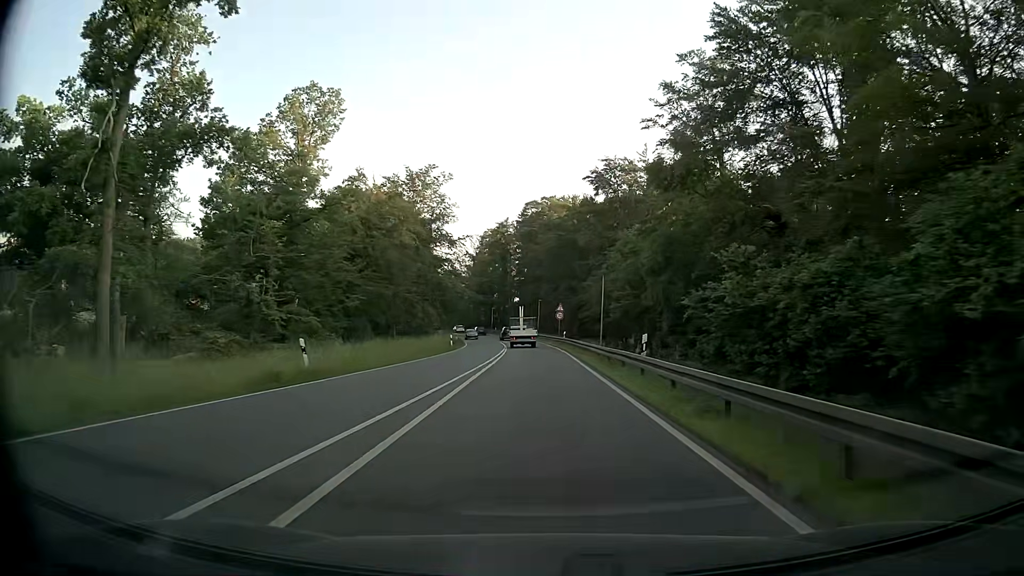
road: primary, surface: asphalt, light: Day
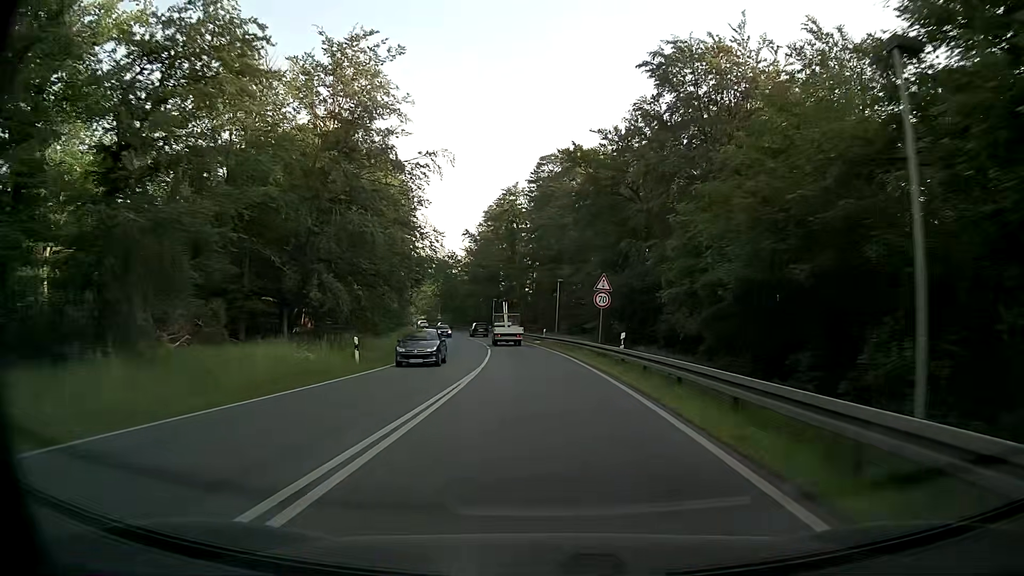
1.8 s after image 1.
(-0.1, +32.0) m; -1°
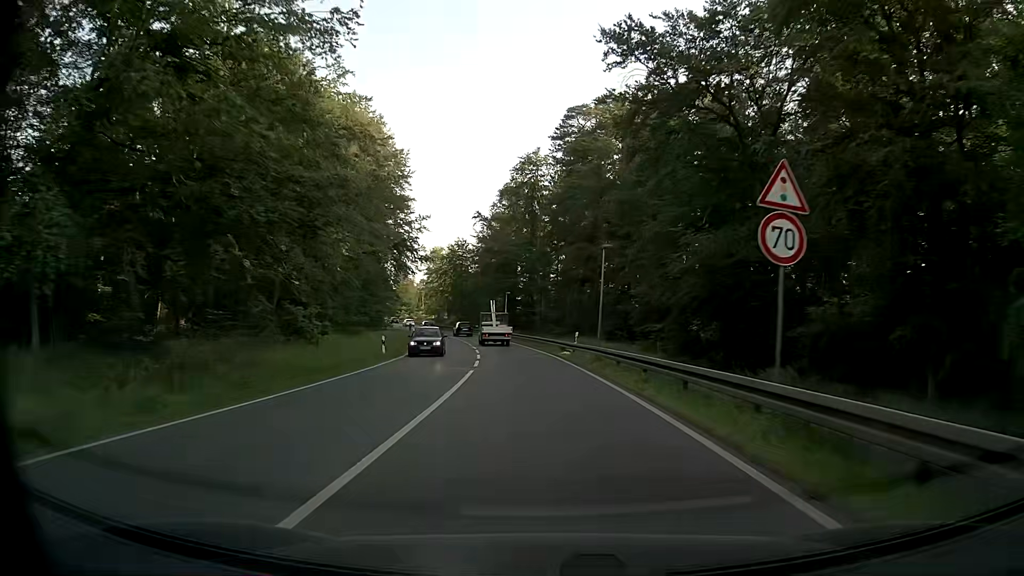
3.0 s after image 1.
(-0.3, +21.0) m; -2°
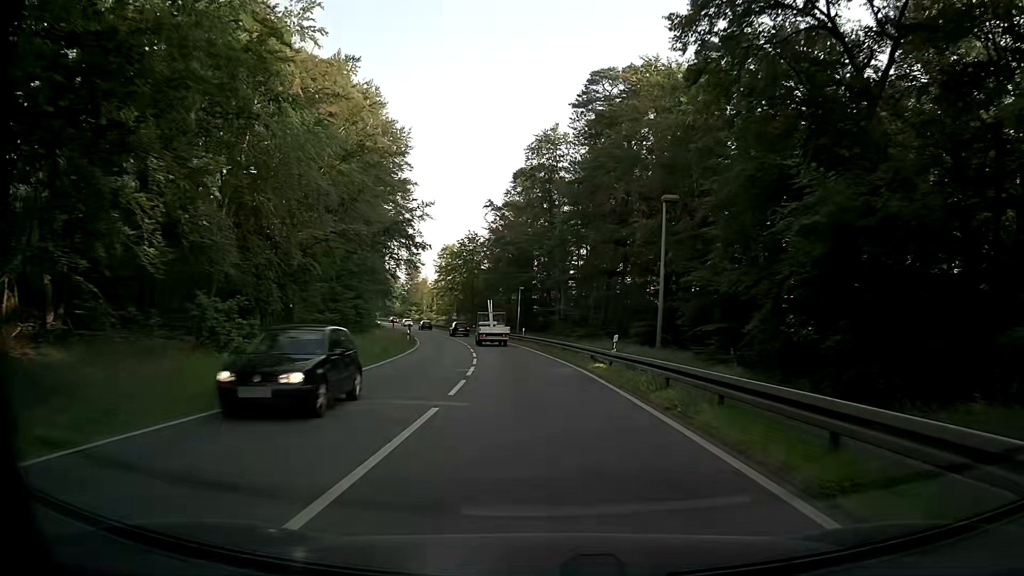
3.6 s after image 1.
(-0.2, +10.4) m; -1°
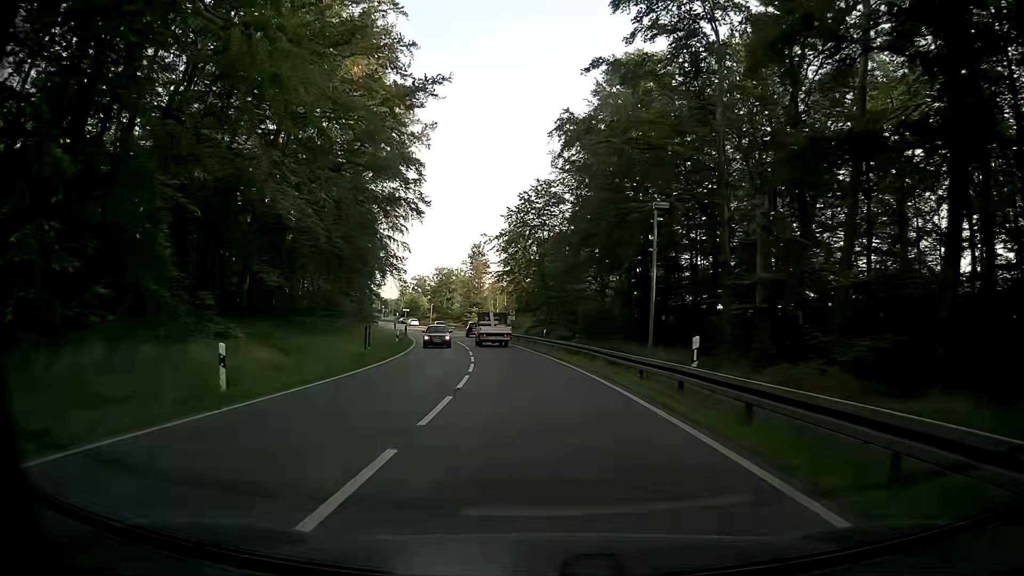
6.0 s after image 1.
(-2.7, +40.7) m; -9°
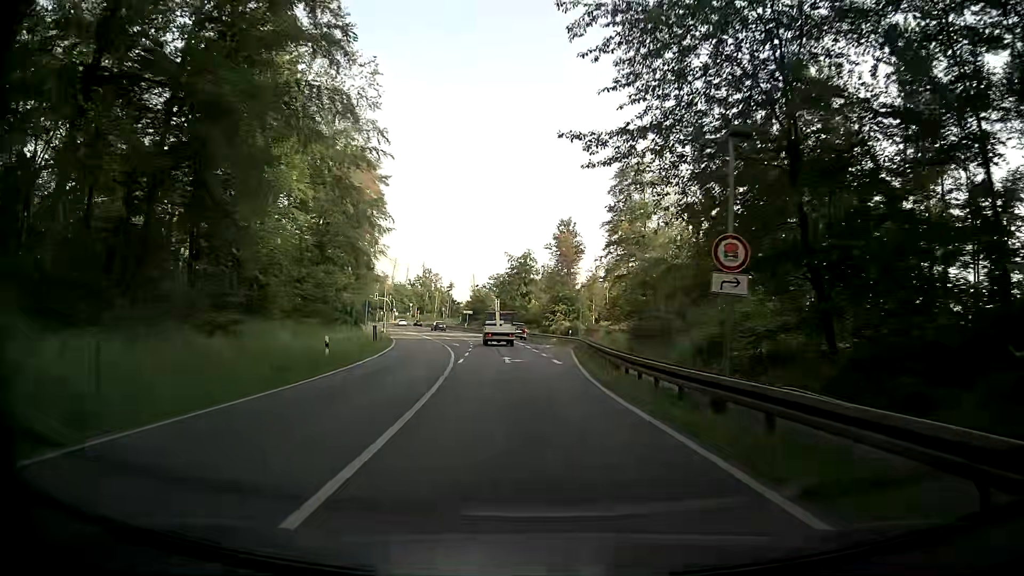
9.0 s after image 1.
(-2.6, +49.1) m; -6°
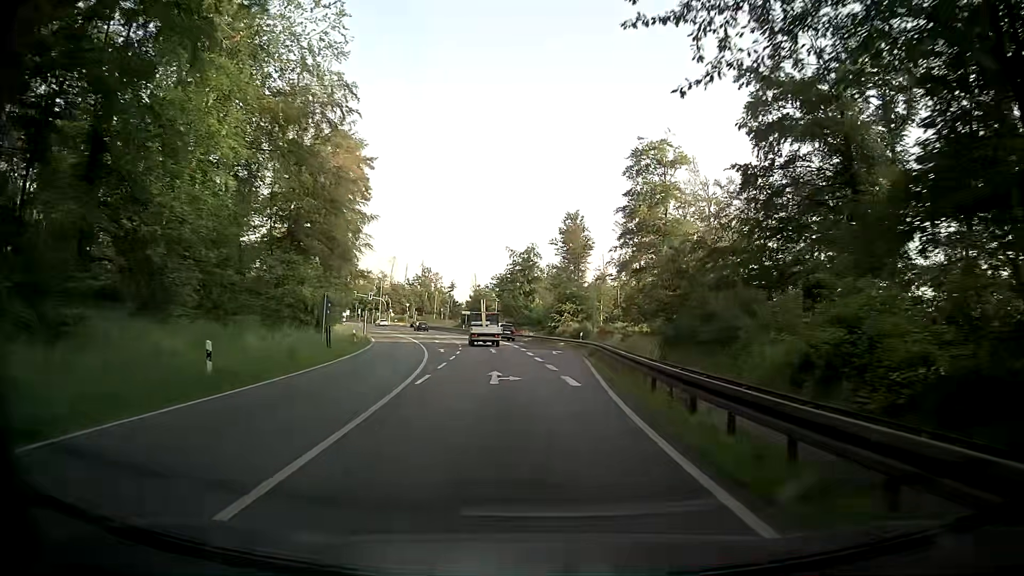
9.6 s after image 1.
(-0.1, +9.6) m; -1°
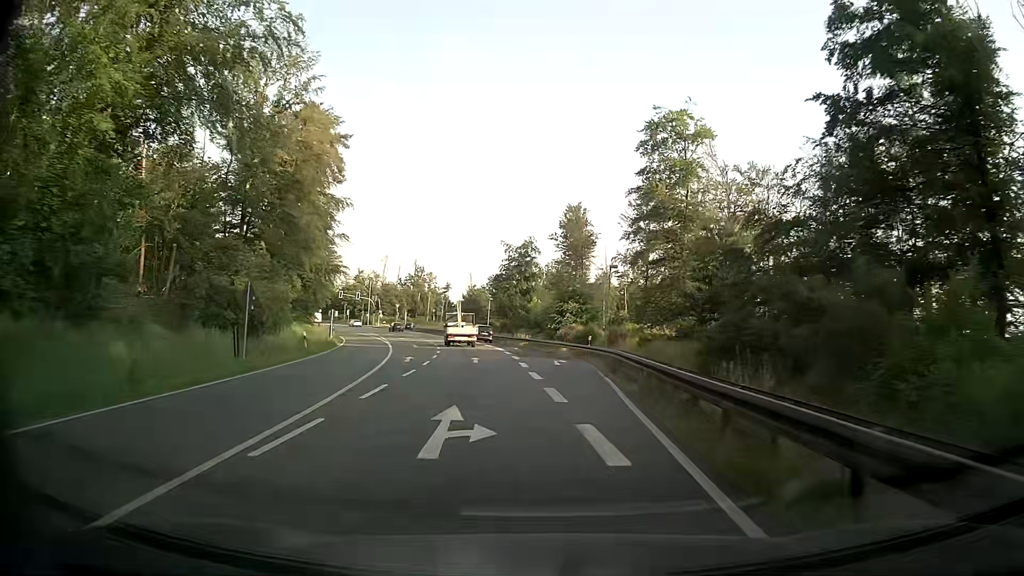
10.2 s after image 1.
(0.0, +9.5) m; 0°
(0, +10) (0, +20) (0, +30) (-1, +40) (-2, +50) (-4, +60) (-7, +69) (-10, +79) (-13, +88) (-16, +98) m
